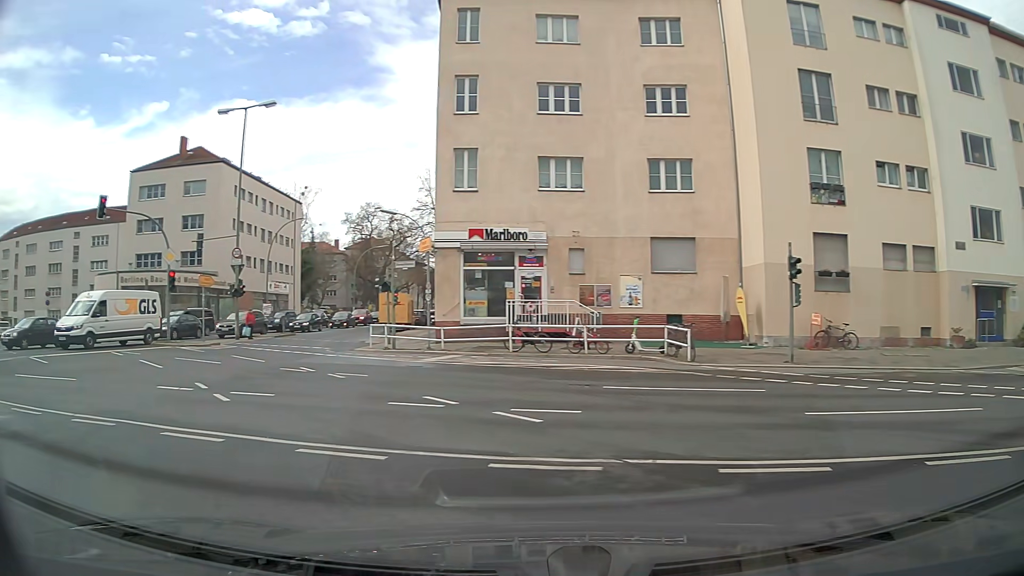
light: Day
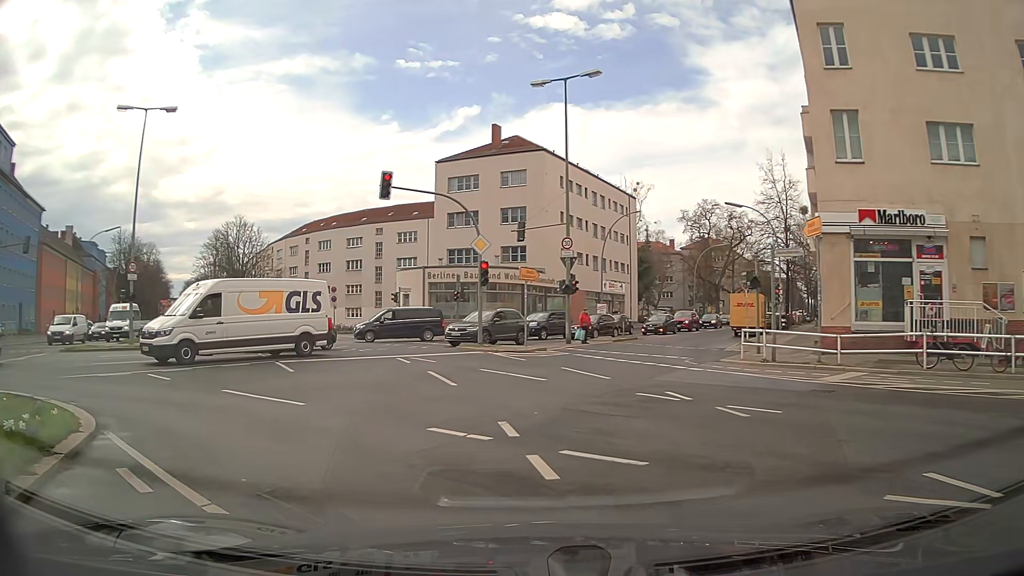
(-1.5, +5.5) m; -28°
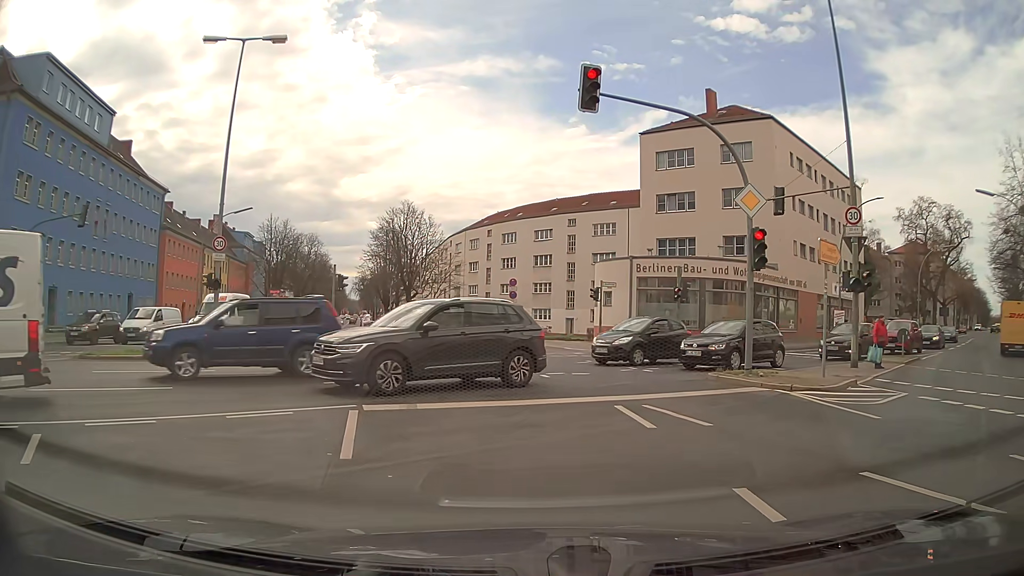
(-1.7, +10.6) m; -15°
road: secondary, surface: asphalt
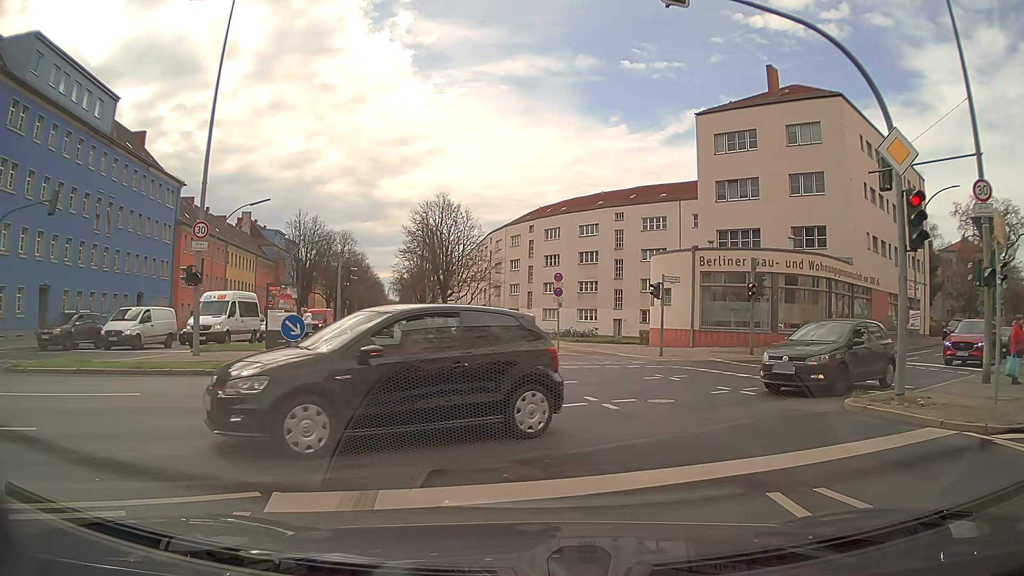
(-0.1, +4.8) m; -4°
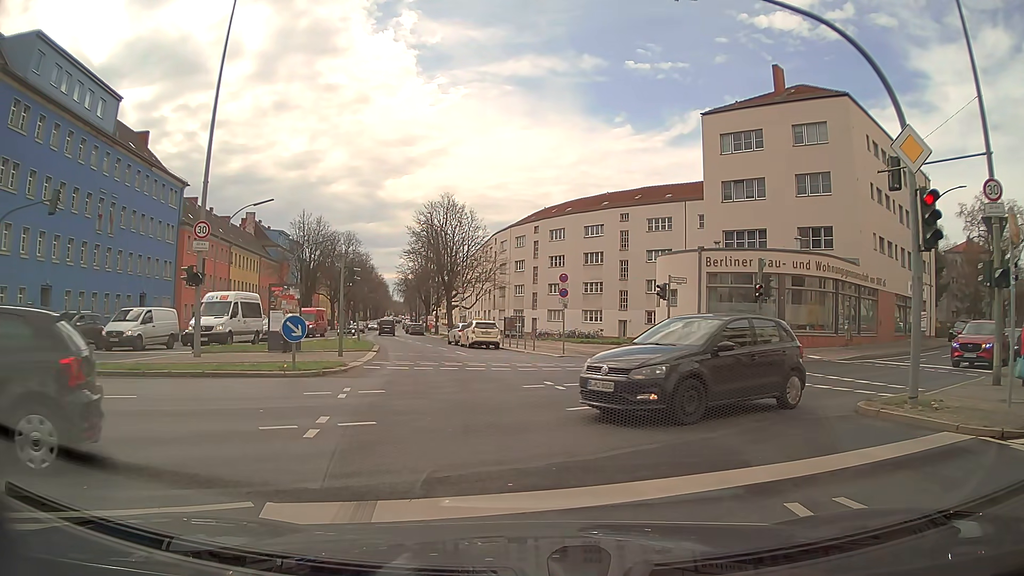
(0.0, +0.3) m; 0°
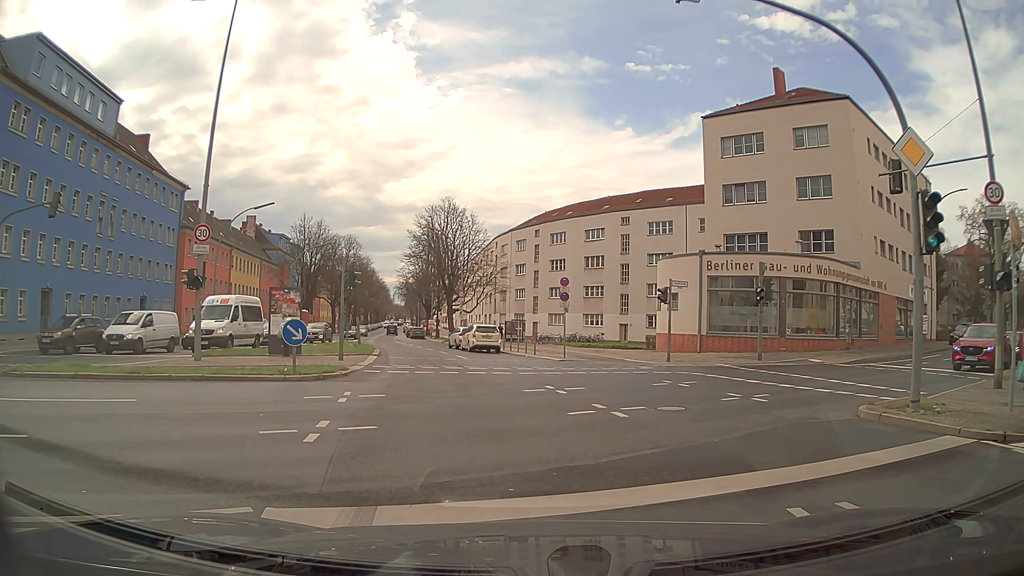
(0.0, +0.1) m; 0°
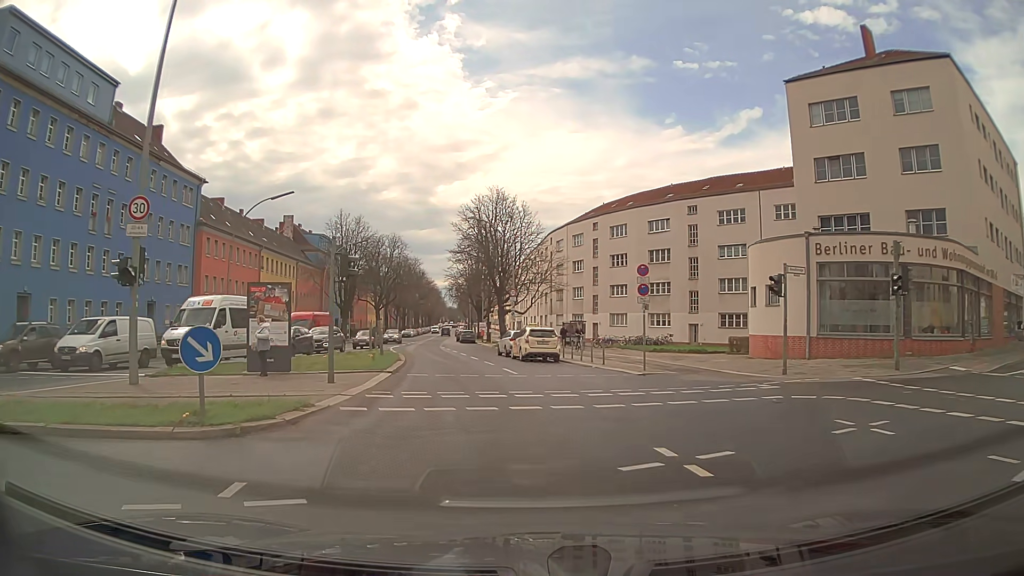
(-0.2, +7.7) m; -5°
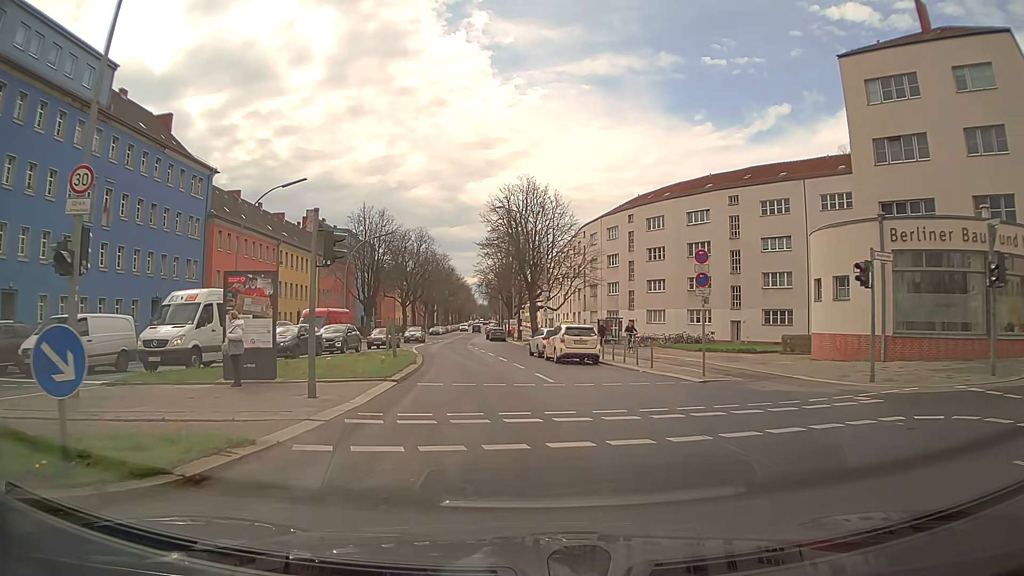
(-0.1, +3.8) m; -2°
(0, +10) (-1, +20) (-2, +30) (-4, +40) (-5, +50) (-6, +60) (-7, +70) (-7, +80) (-8, +90) (-9, +100) m
